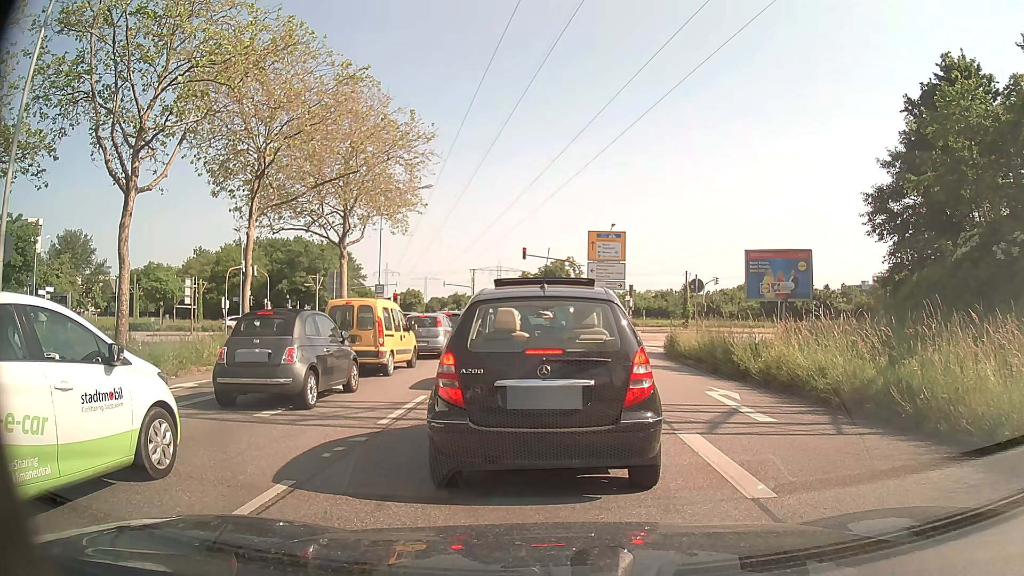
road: primary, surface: asphalt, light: Day
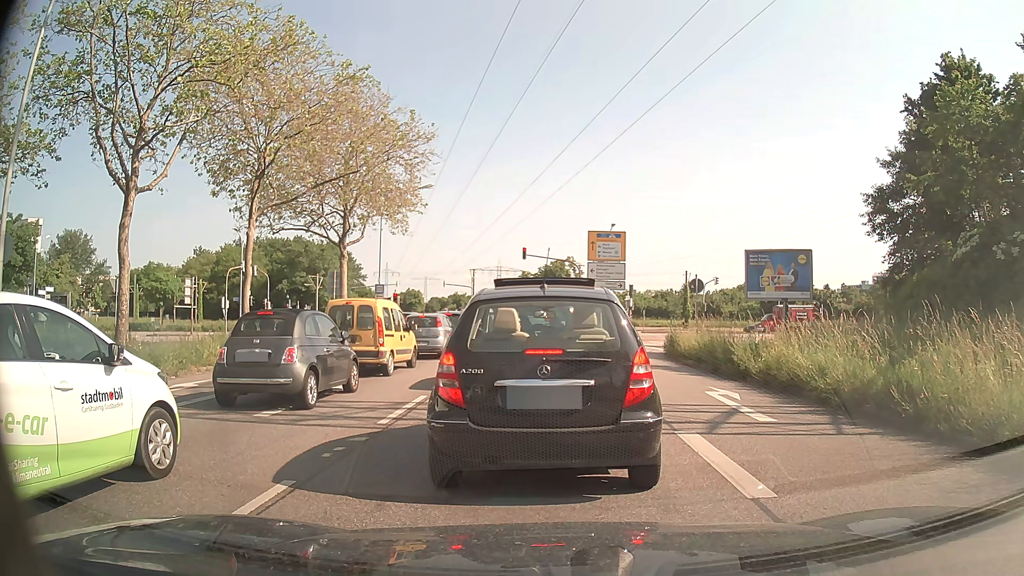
(0.0, 0.0) m; 0°
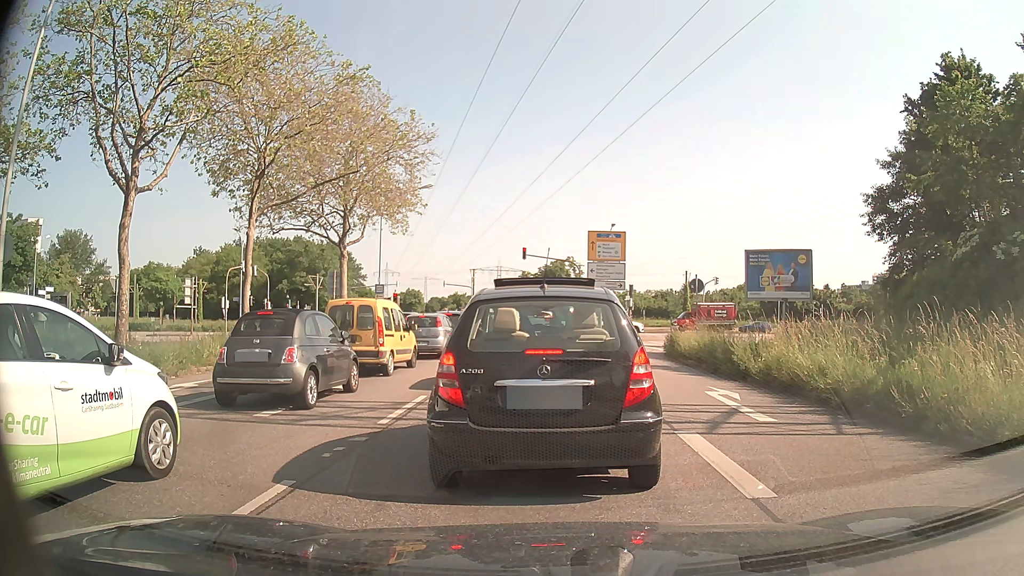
(0.0, 0.0) m; 0°
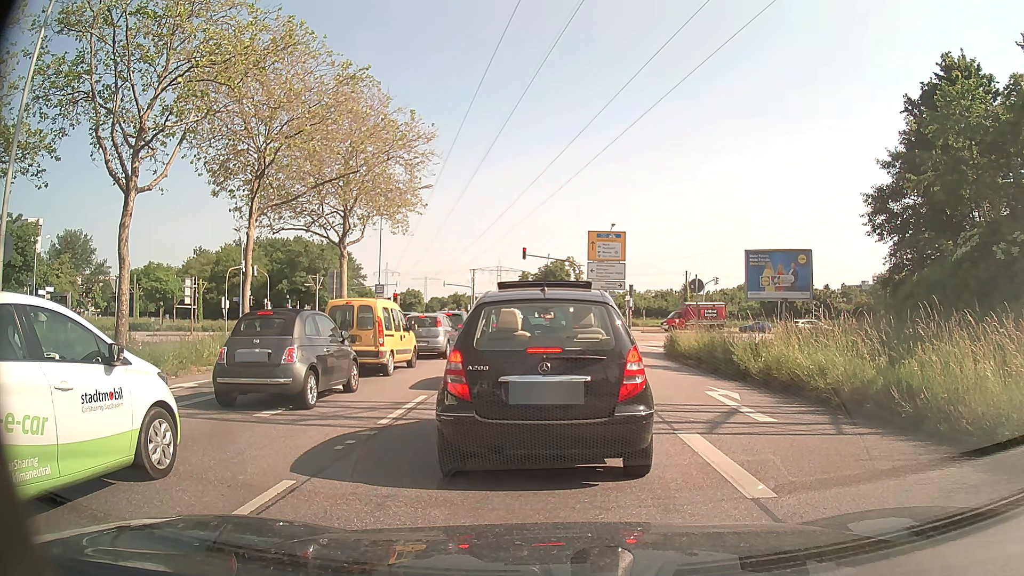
(0.0, 0.0) m; 0°
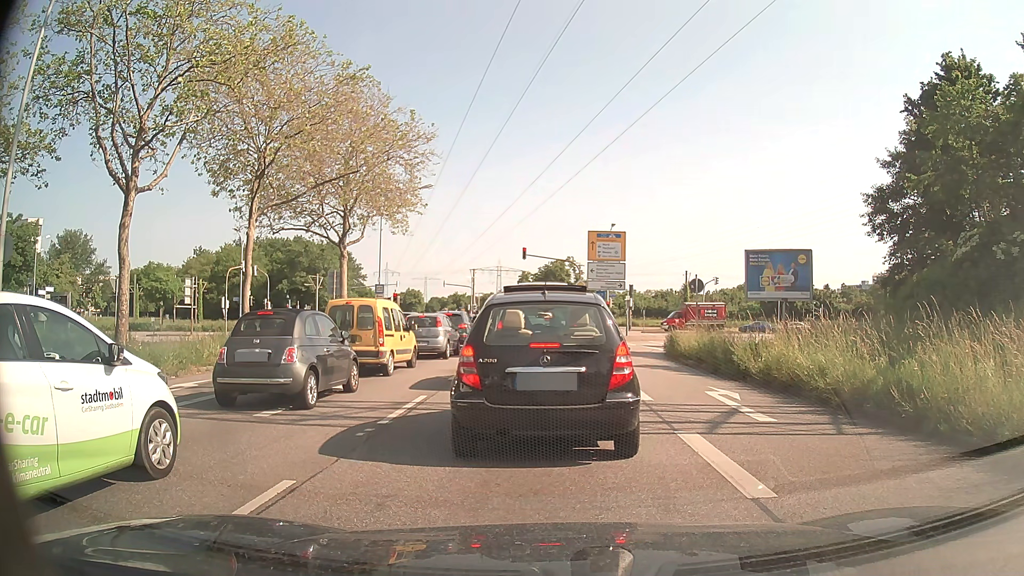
(0.0, 0.0) m; 0°
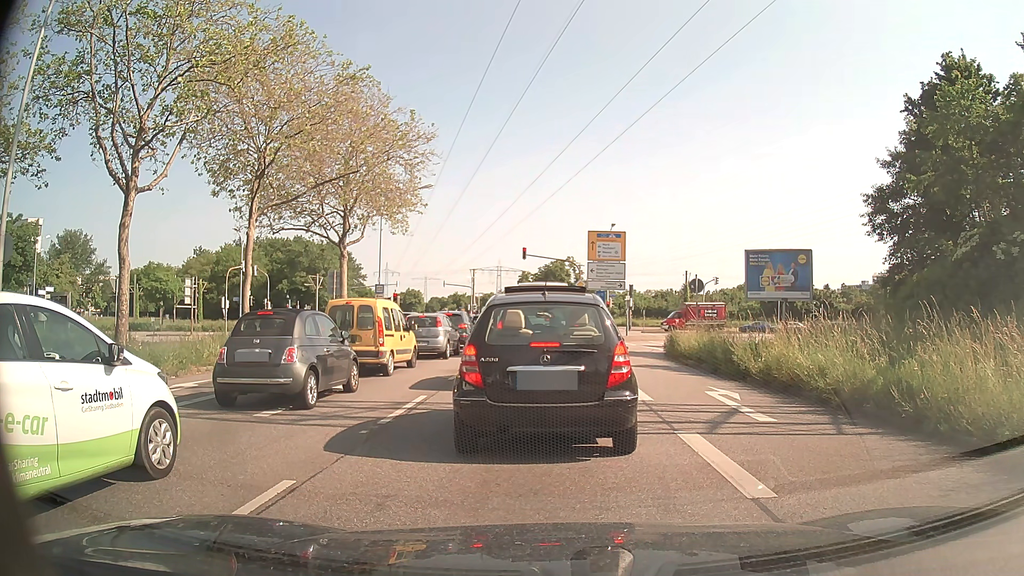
(0.0, 0.0) m; 0°
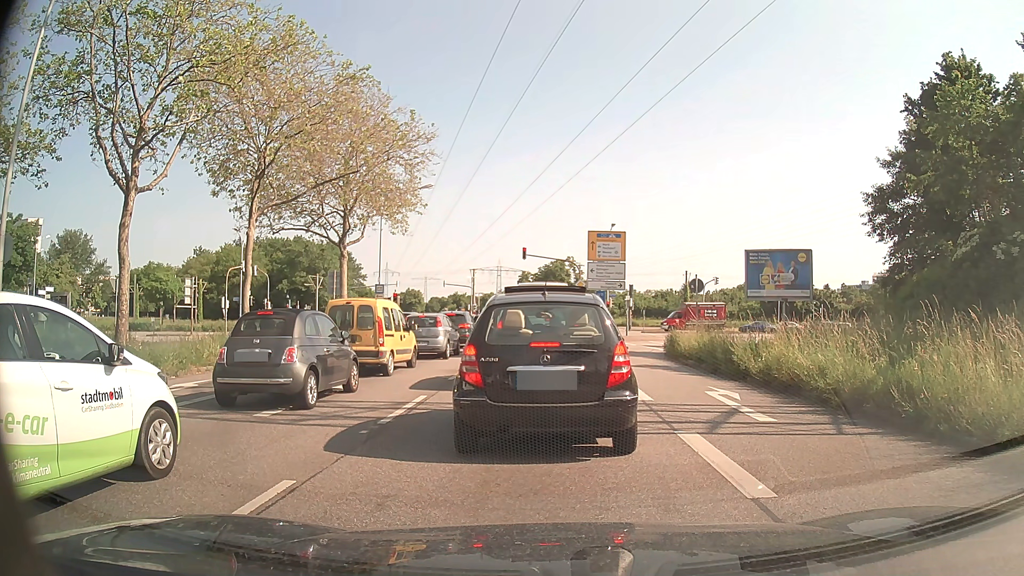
(0.0, 0.0) m; 0°
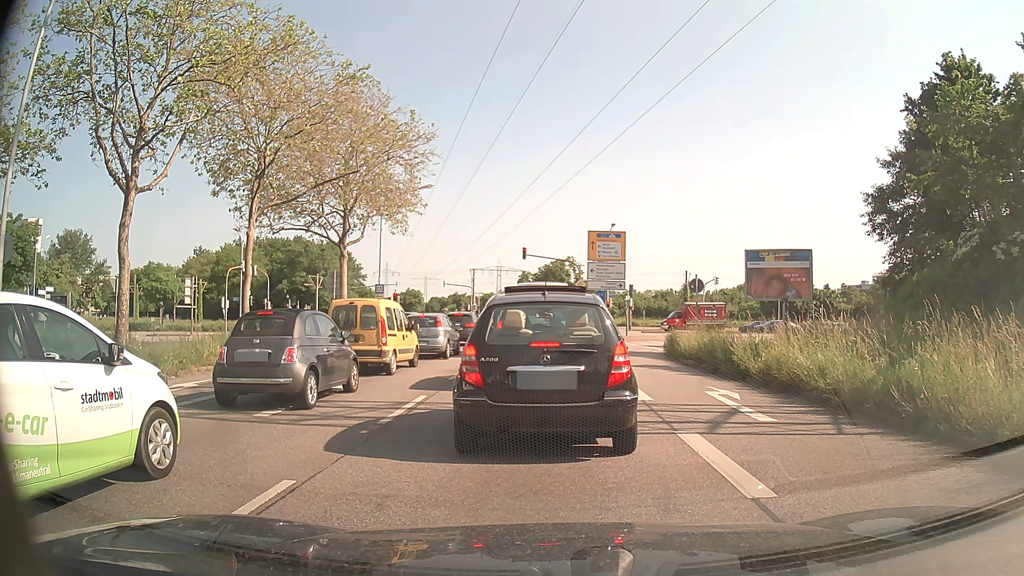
(0.0, 0.0) m; 0°
(0, +10) (0, +20) (0, +30) (-1, +40) (-1, +50) (-2, +60) (-2, +70) (-3, +80) (-4, +90) (-5, +100) m
